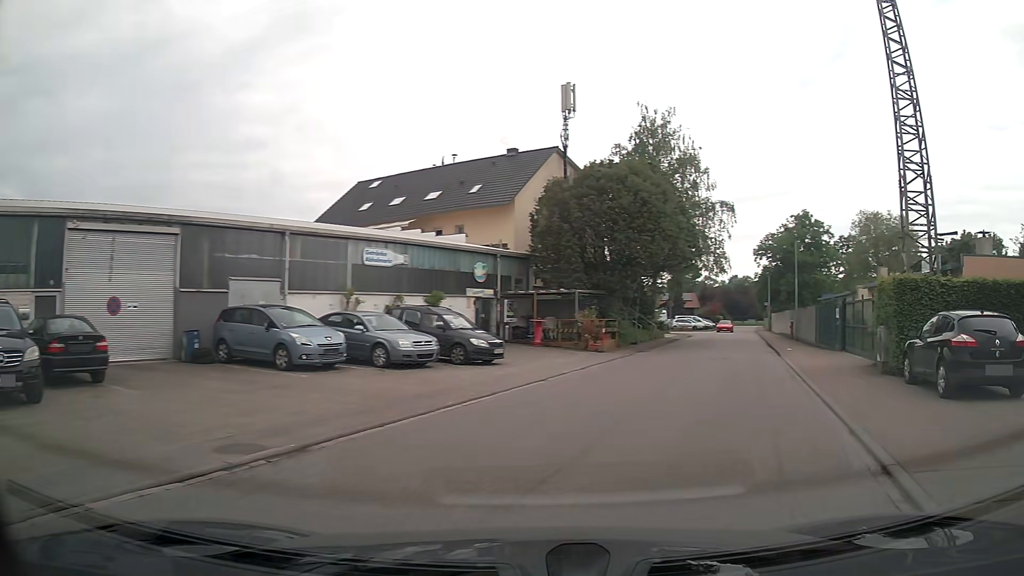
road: unclassified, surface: asphalt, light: Day
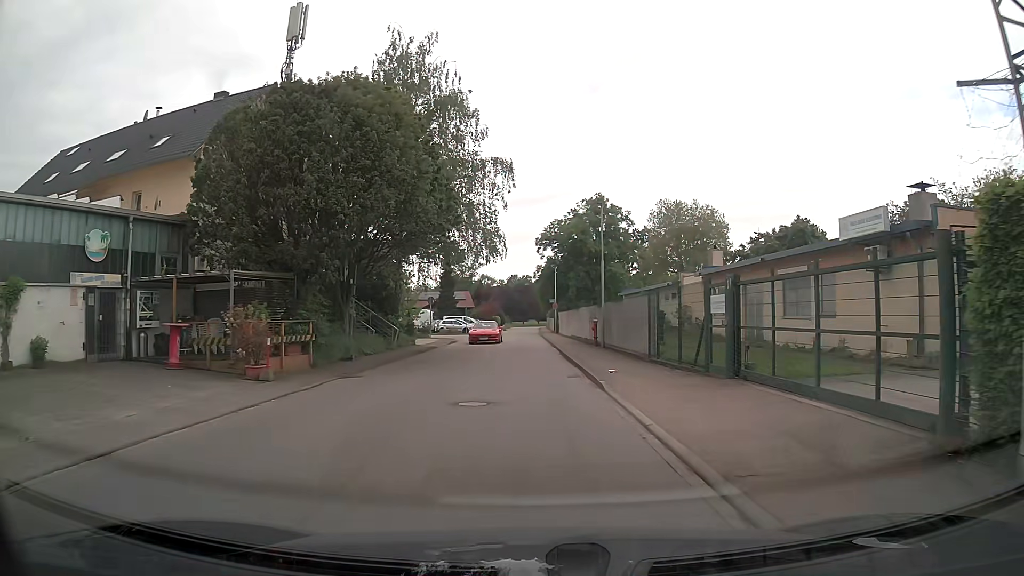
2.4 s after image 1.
(+3.6, +12.7) m; +19°
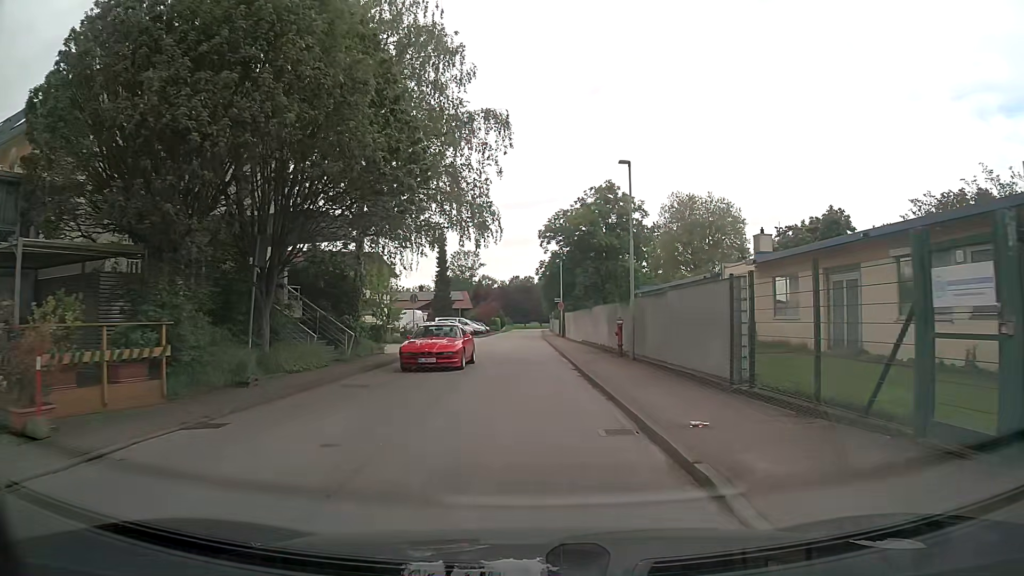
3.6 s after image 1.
(0.0, +8.3) m; +1°
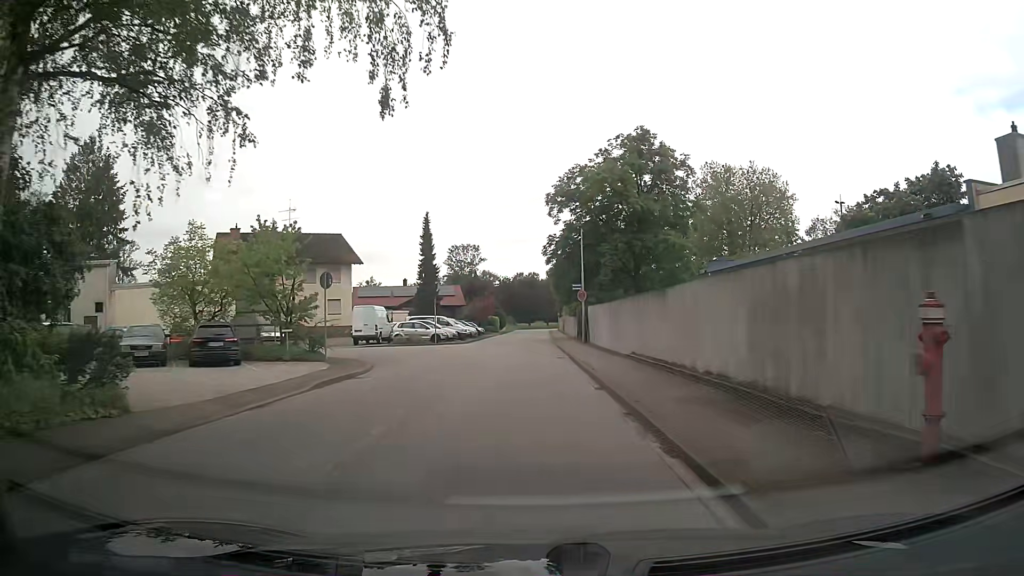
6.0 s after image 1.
(-0.4, +19.2) m; -2°
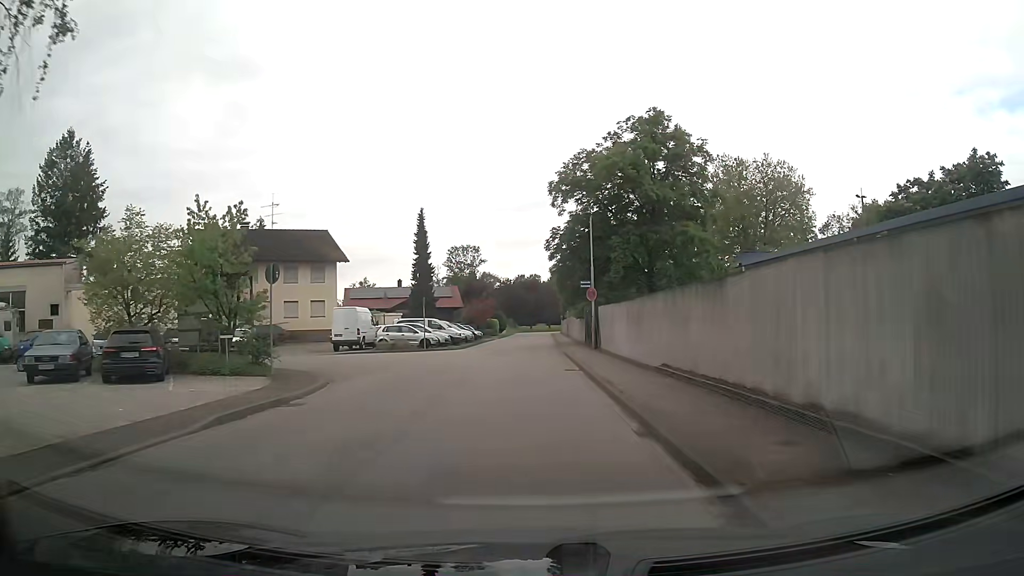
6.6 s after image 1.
(0.0, +5.2) m; 0°
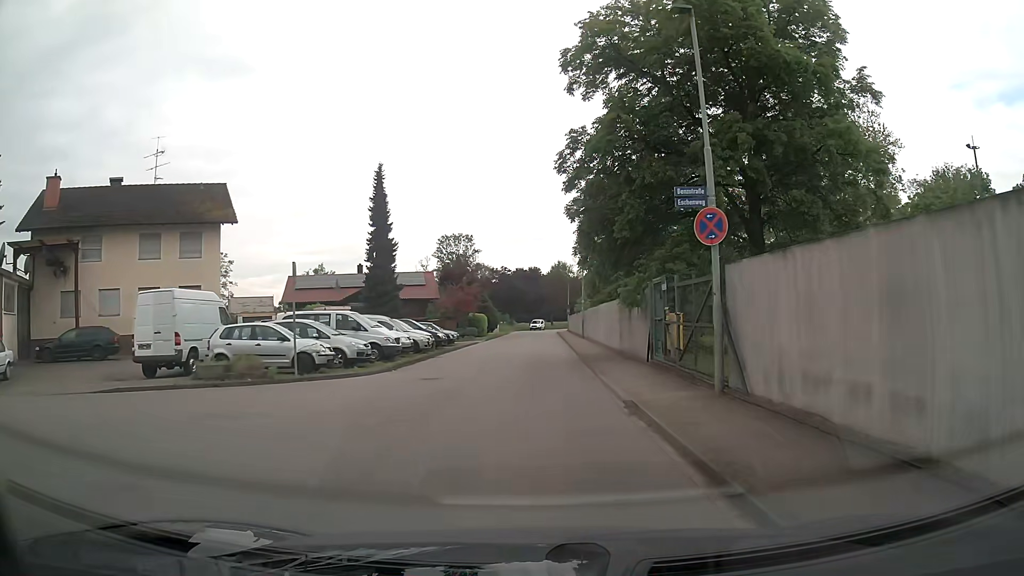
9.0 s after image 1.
(+0.1, +21.8) m; 0°
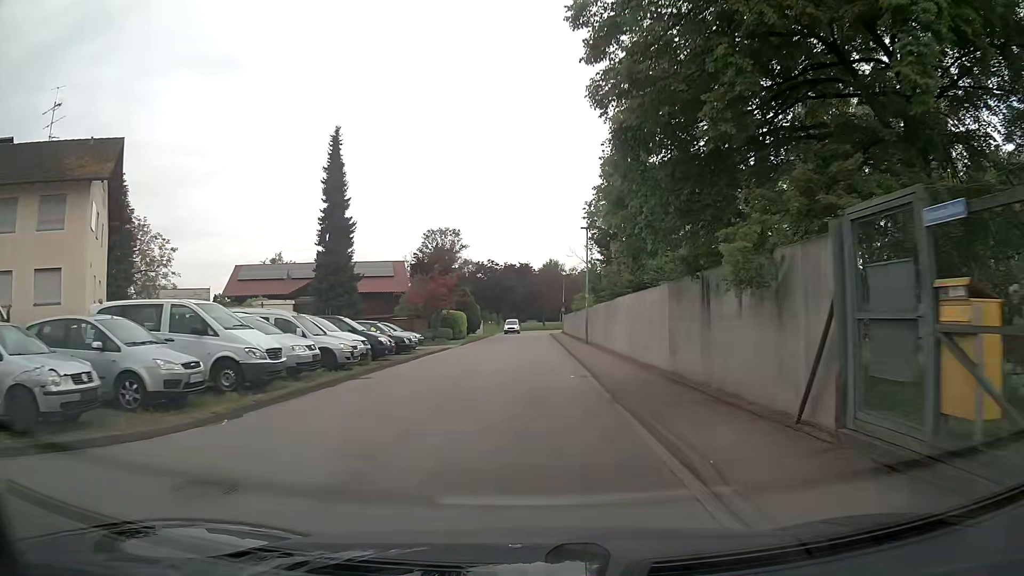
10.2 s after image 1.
(+0.1, +11.4) m; +1°
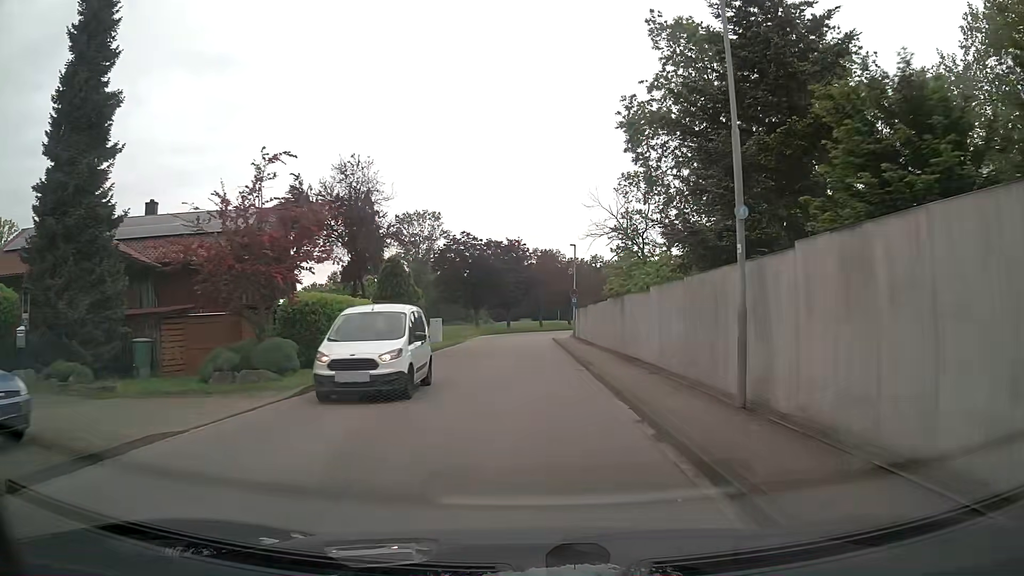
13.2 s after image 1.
(+0.1, +28.8) m; 0°
(0, +10) (0, +20) (0, +30) (0, +40) (0, +50) (+1, +60) (+3, +70) (+6, +79) (+10, +88) (+15, +97) m
